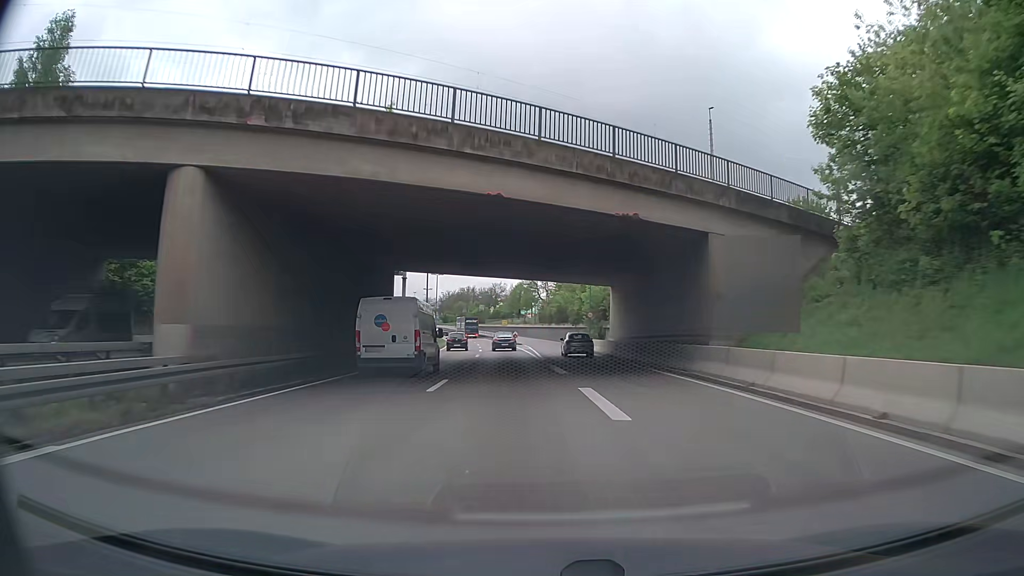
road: trunk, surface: asphalt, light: Day
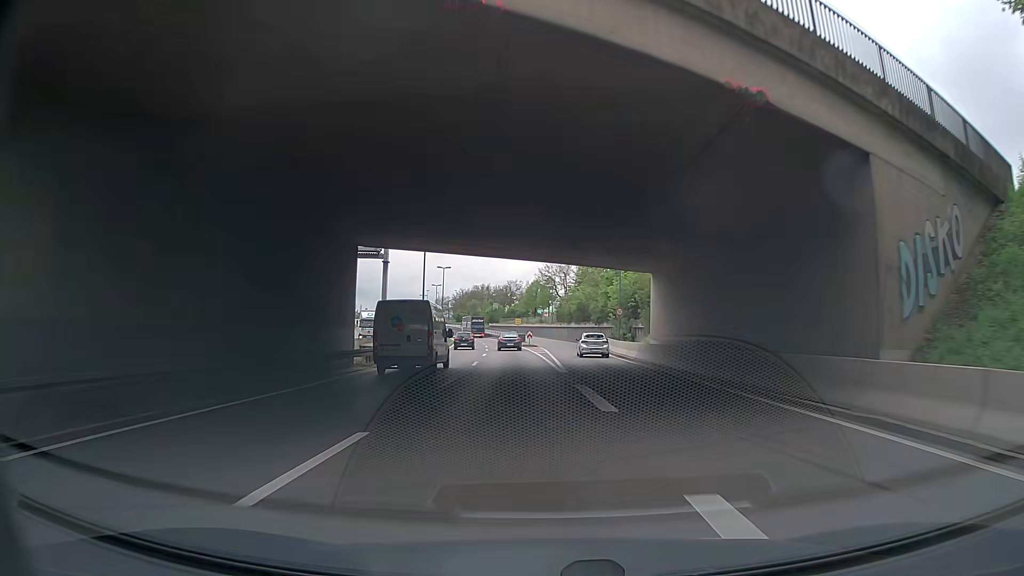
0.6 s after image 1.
(-0.1, +10.8) m; -1°
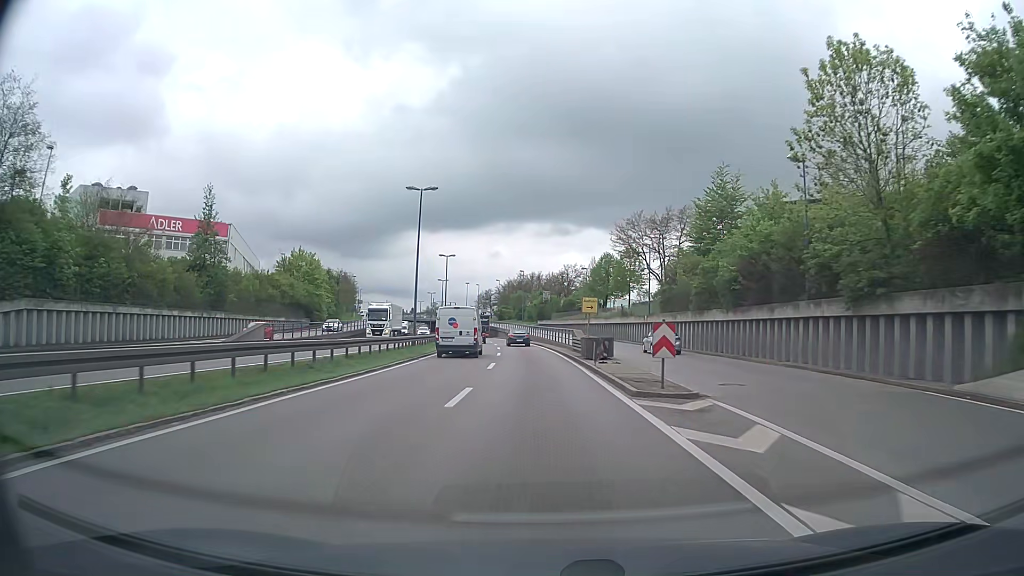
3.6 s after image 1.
(-1.7, +53.2) m; -5°
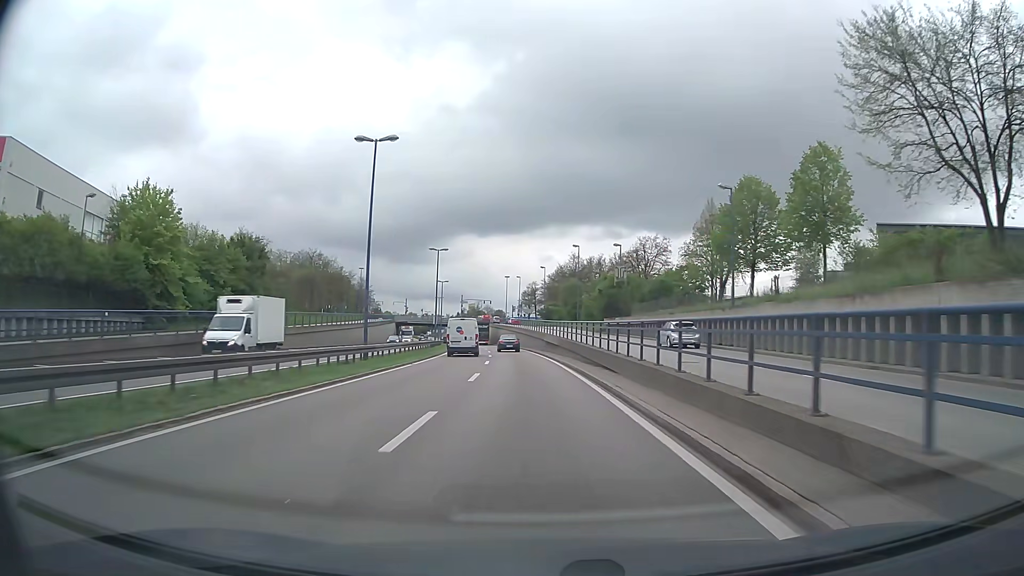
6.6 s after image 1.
(-1.5, +52.9) m; -4°
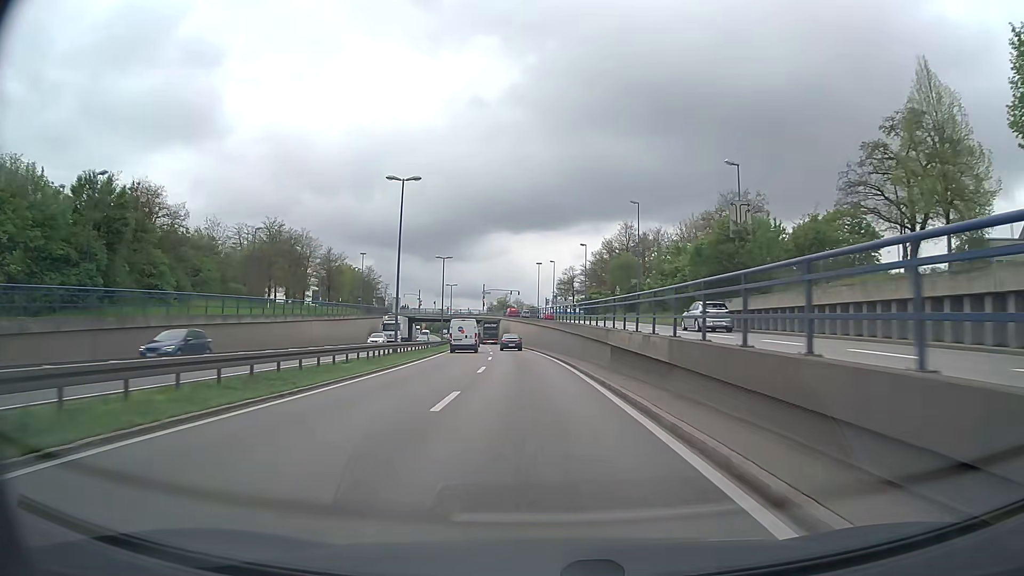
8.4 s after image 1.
(-0.9, +32.3) m; -3°
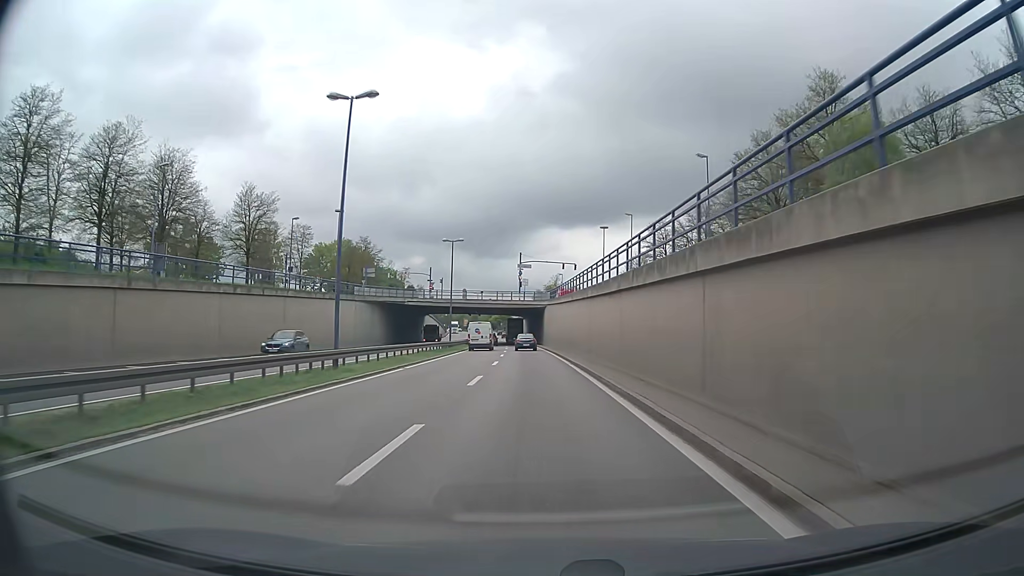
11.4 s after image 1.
(-2.3, +54.2) m; -4°
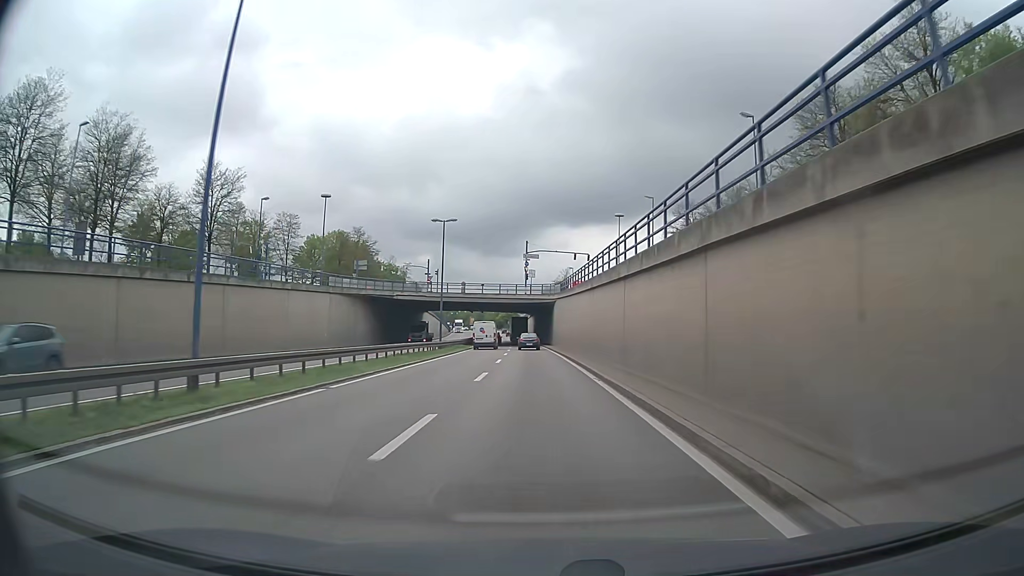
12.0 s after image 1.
(-0.1, +10.9) m; -1°
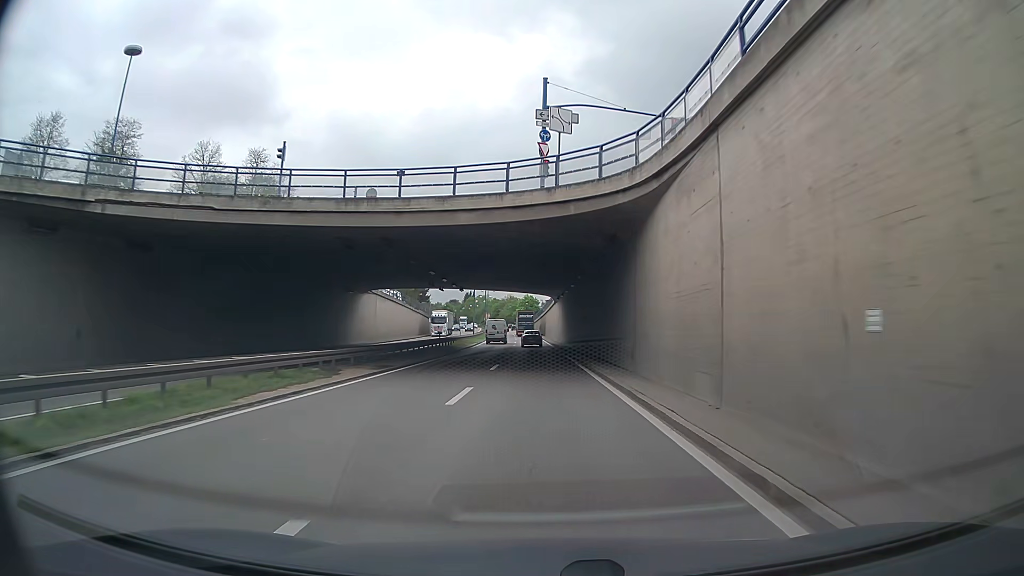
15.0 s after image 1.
(-1.0, +54.8) m; -2°
(0, +10) (0, +20) (0, +30) (0, +40) (-1, +50) (-1, +60) (-1, +70) (-2, +80) (-2, +90) (-2, +100) m
